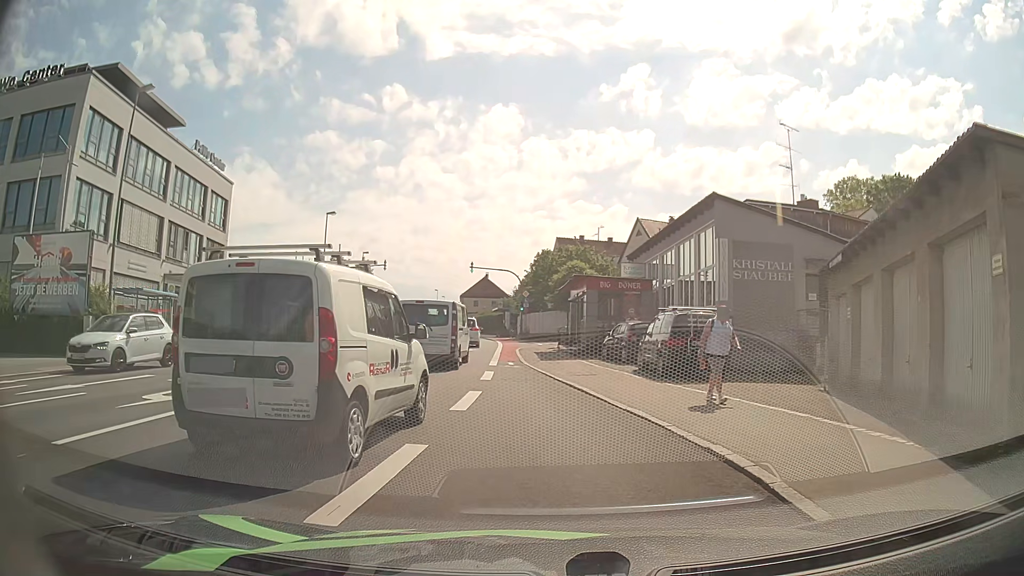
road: tertiary_link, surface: asphalt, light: Day
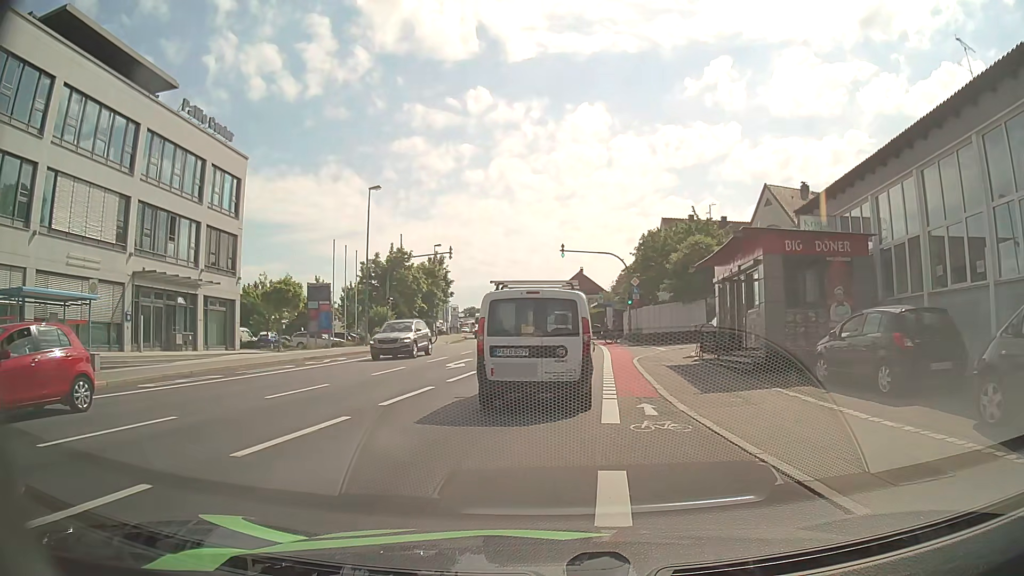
(-1.2, +13.4) m; -9°
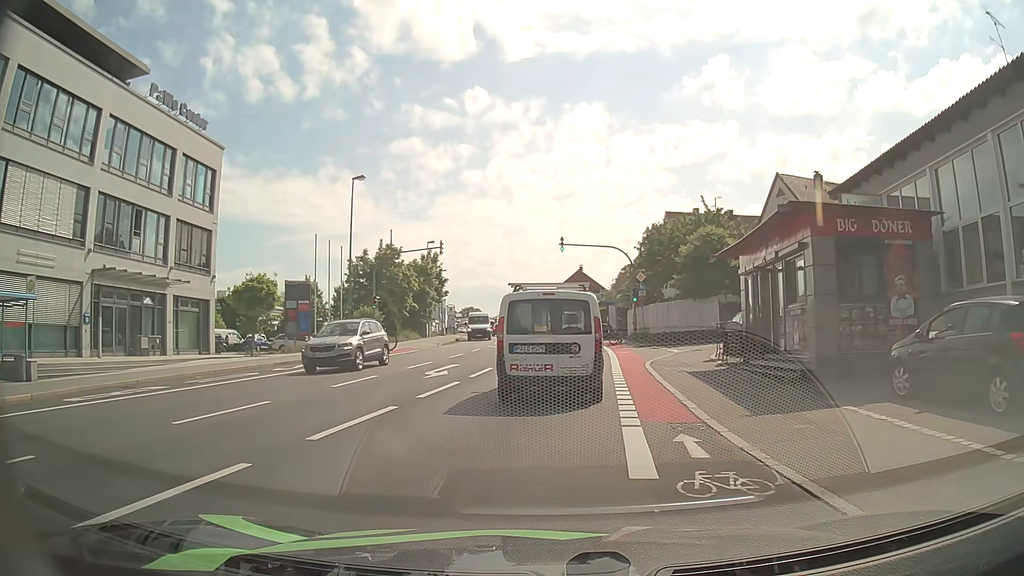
(0.0, +3.4) m; +1°
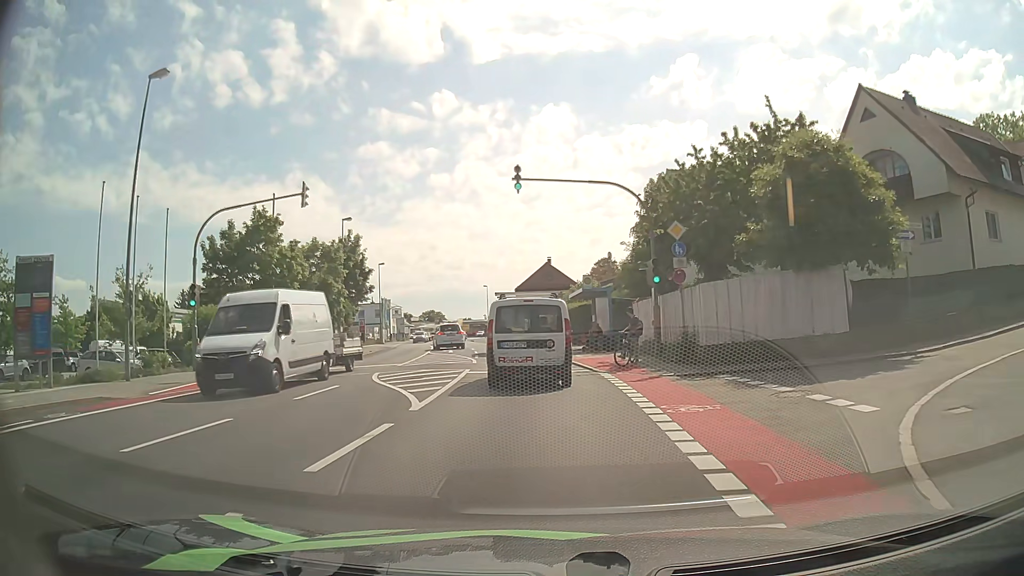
(+0.4, +19.7) m; +3°
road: tertiary
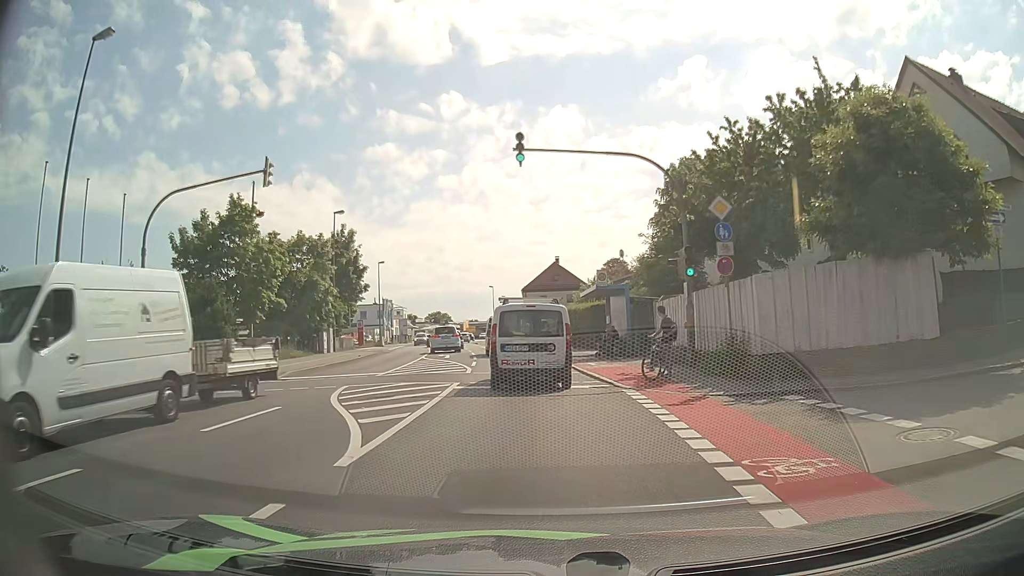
(-0.1, +4.1) m; -1°
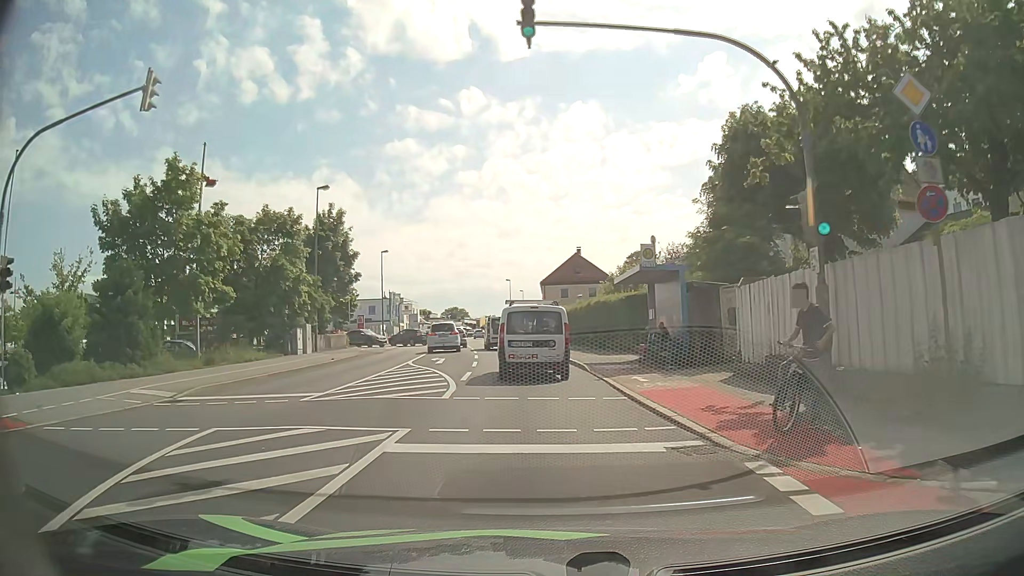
(-0.1, +7.9) m; -2°
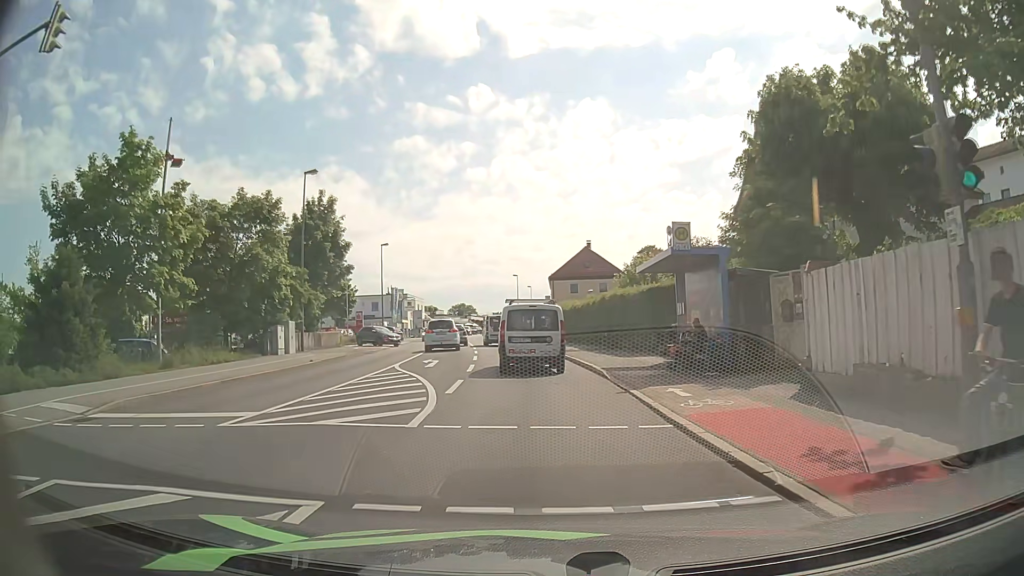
(0.0, +3.8) m; -1°
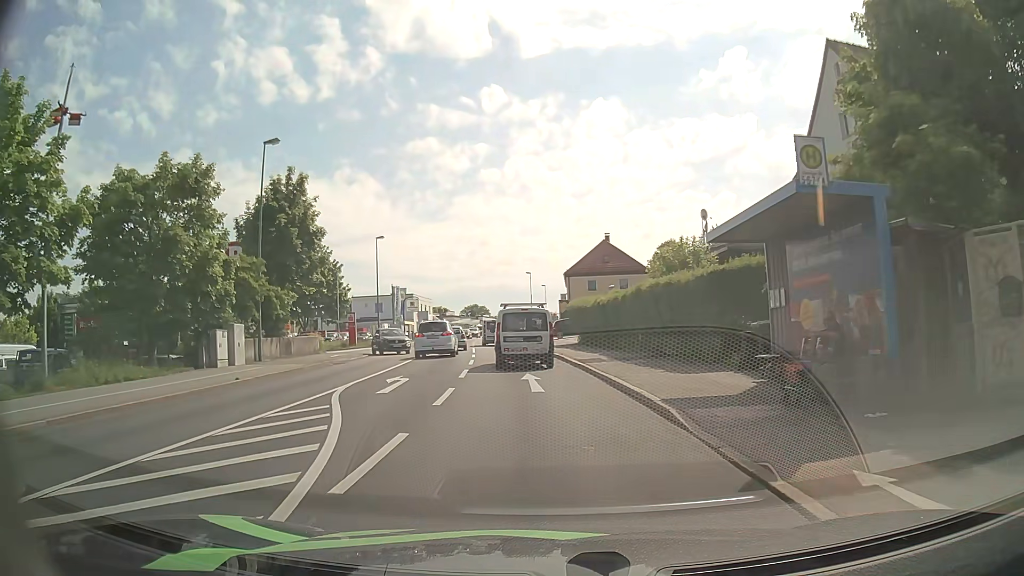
(-0.1, +7.8) m; -1°
(0, +10) (-1, +20) (-2, +30) (-3, +40) (-4, +50) (-5, +60) (-6, +70) (-7, +80) (-8, +90) (-8, +100) m
